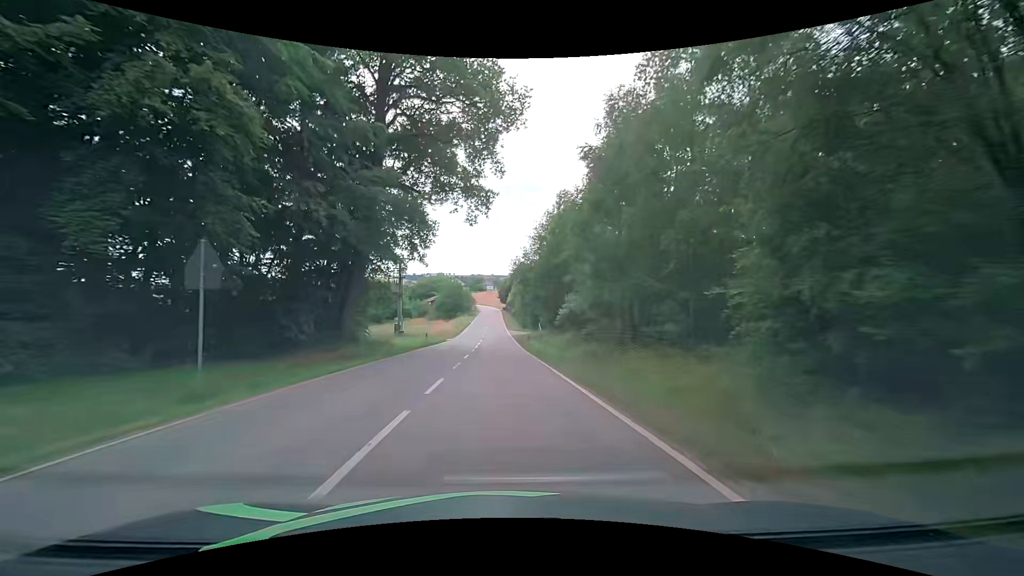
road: tertiary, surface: asphalt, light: Day
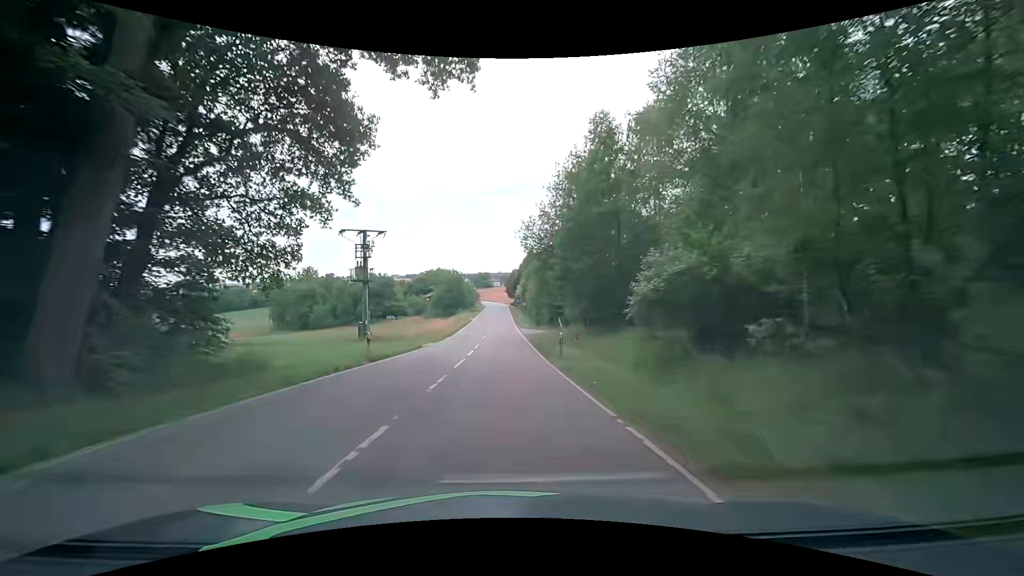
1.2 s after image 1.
(0.0, +18.1) m; 0°
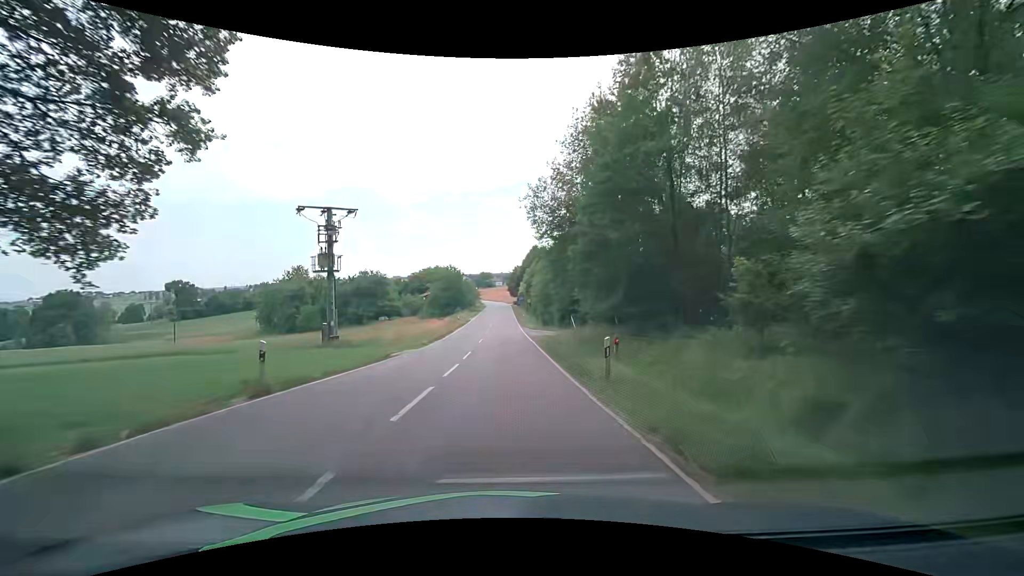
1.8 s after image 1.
(-0.1, +9.0) m; 0°
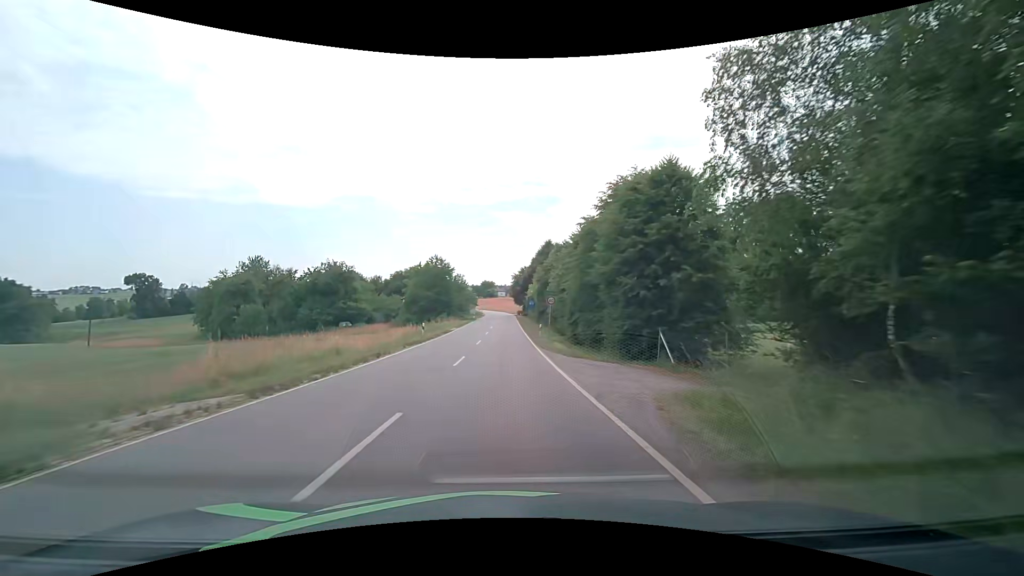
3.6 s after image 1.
(-0.4, +27.0) m; -2°
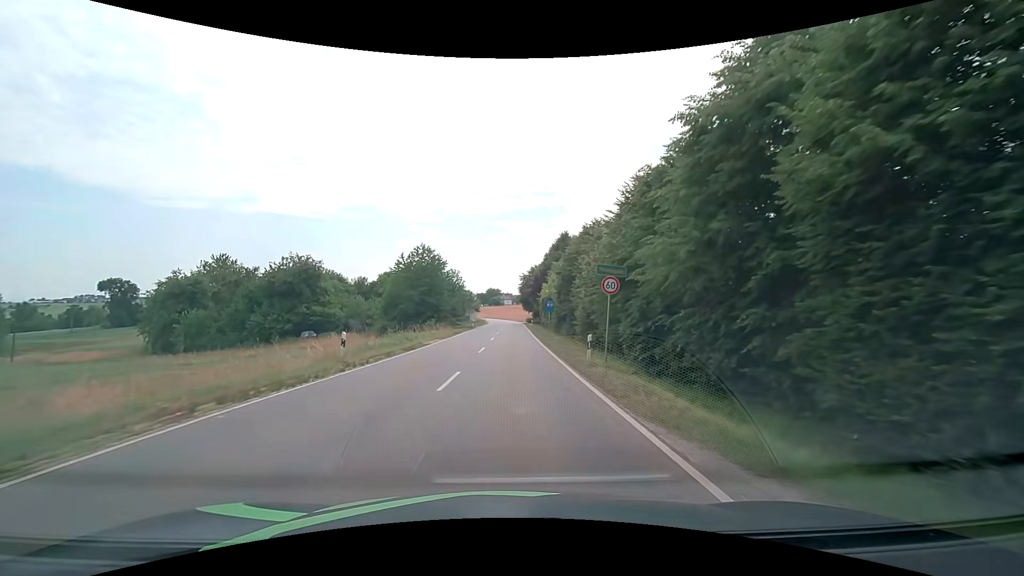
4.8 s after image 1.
(+0.2, +17.9) m; 0°
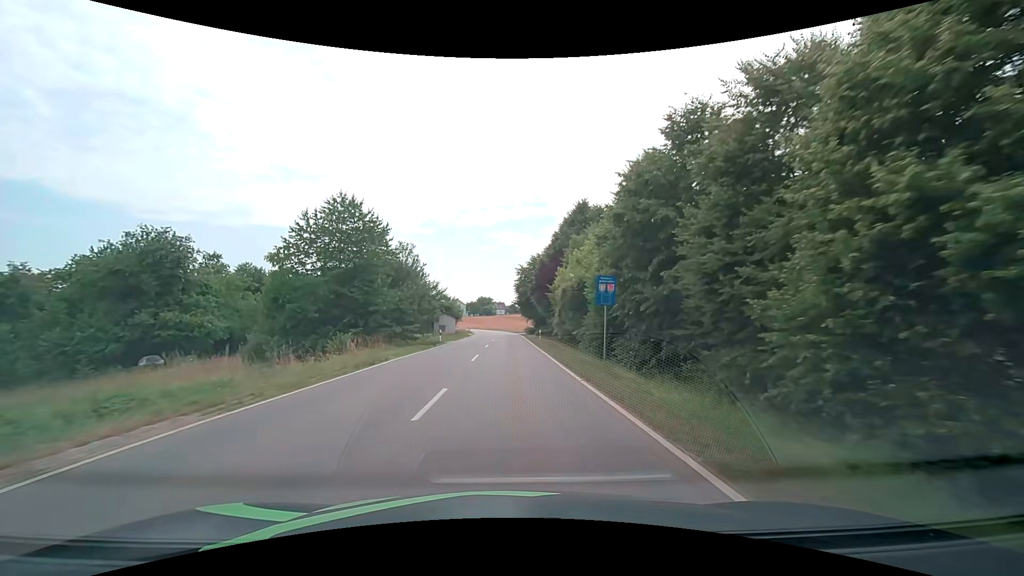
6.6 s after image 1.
(+0.1, +27.0) m; +1°
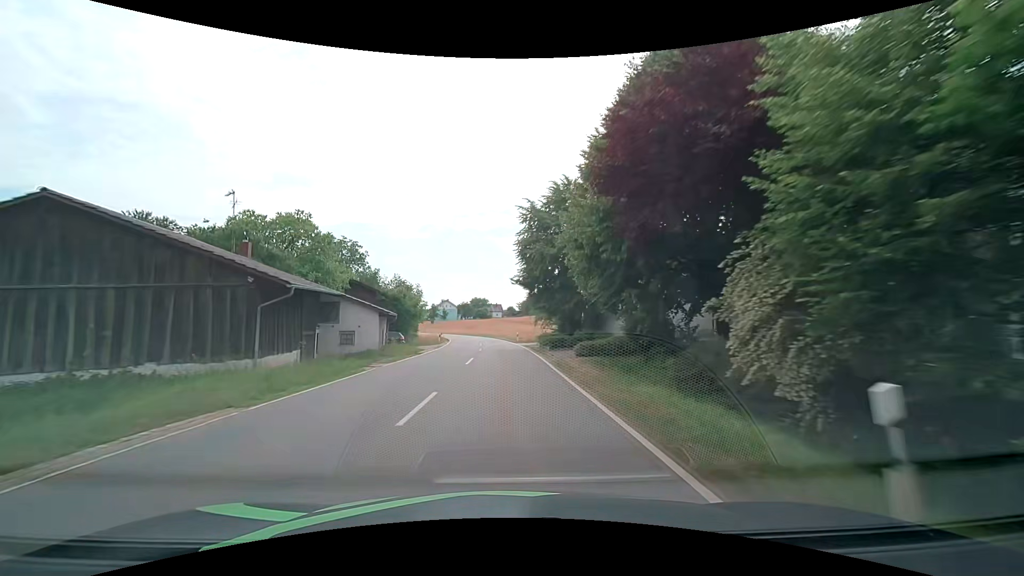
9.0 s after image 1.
(+0.3, +36.3) m; 0°
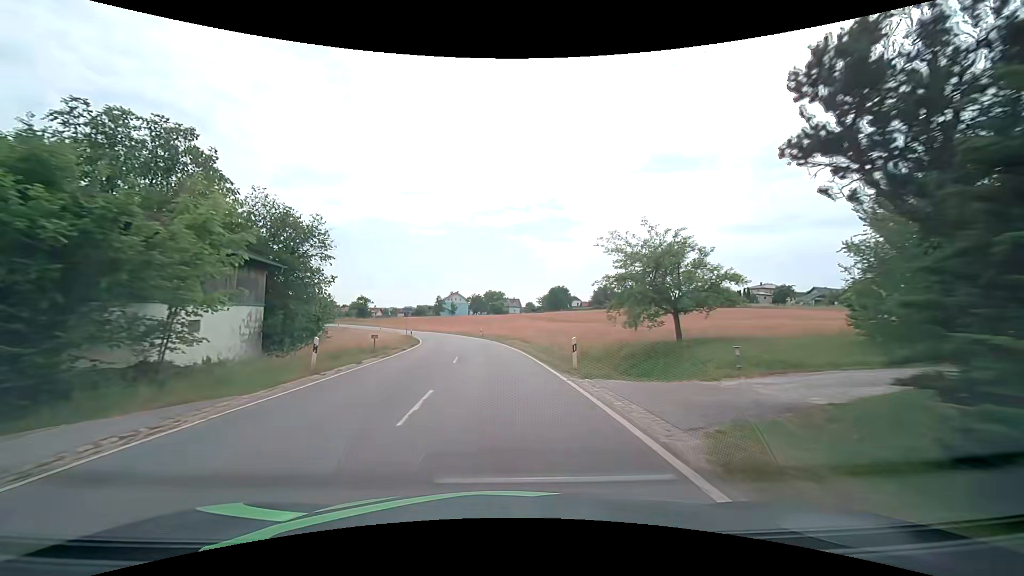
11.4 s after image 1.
(-0.4, +36.3) m; -2°
(0, +10) (0, +20) (-1, +30) (-2, +40) (-4, +50) (-6, +60) (-8, +69) (-11, +79) (-15, +88) (-19, +97) m
